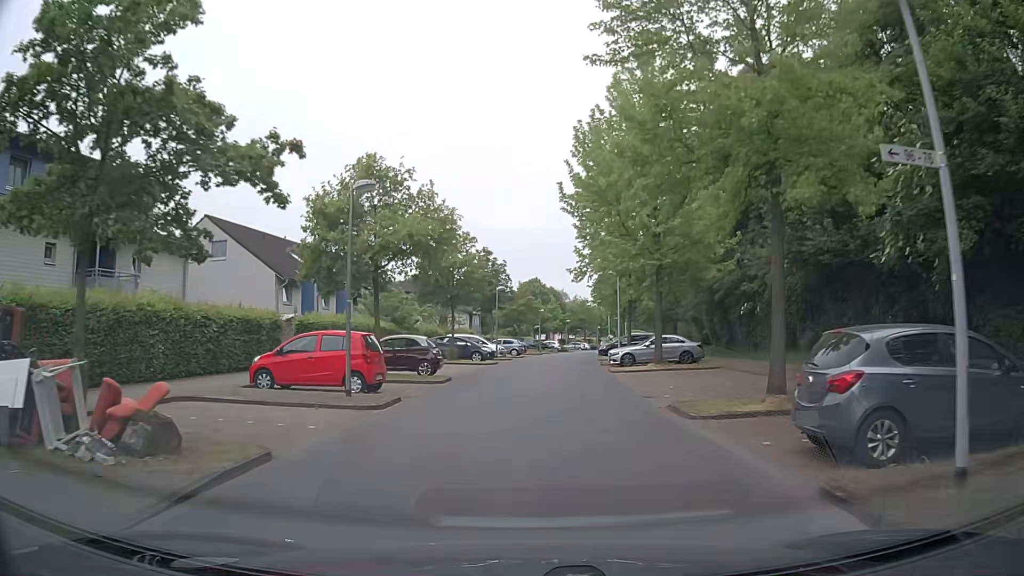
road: residential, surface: asphalt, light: Day
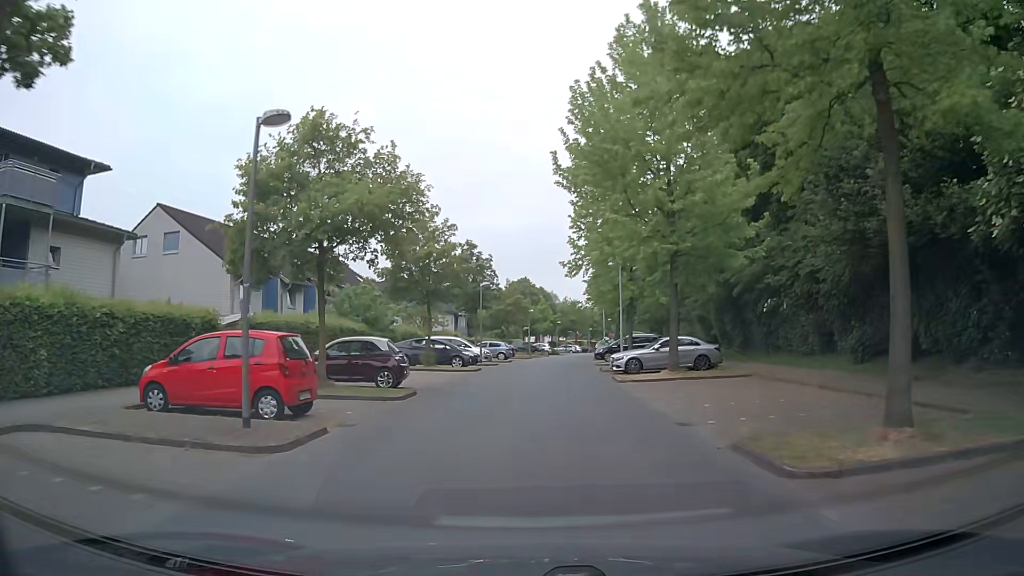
(0.0, +5.0) m; 0°
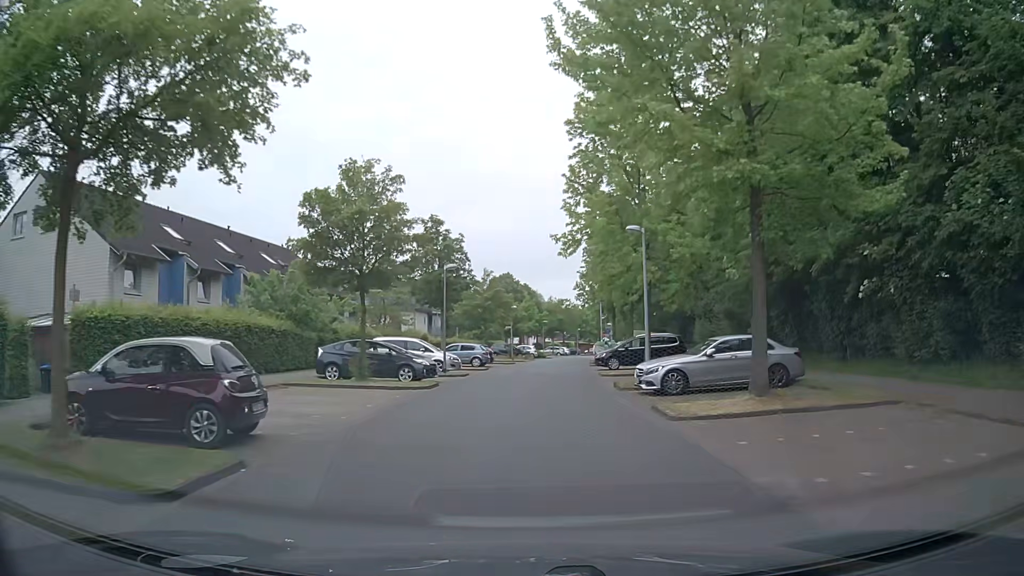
(+0.1, +10.3) m; +1°
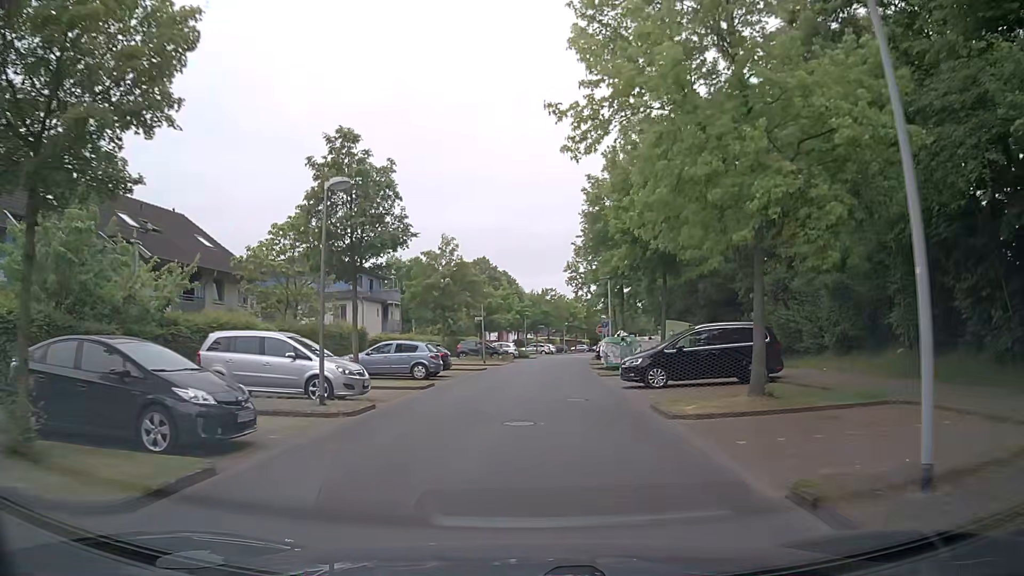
(+0.3, +15.6) m; +2°
(0, +10) (0, +20) (+1, +30) (+2, +40) (+2, +50) (+3, +60) (+5, +70) (+6, +80) (+7, +90) (+7, +99) m
